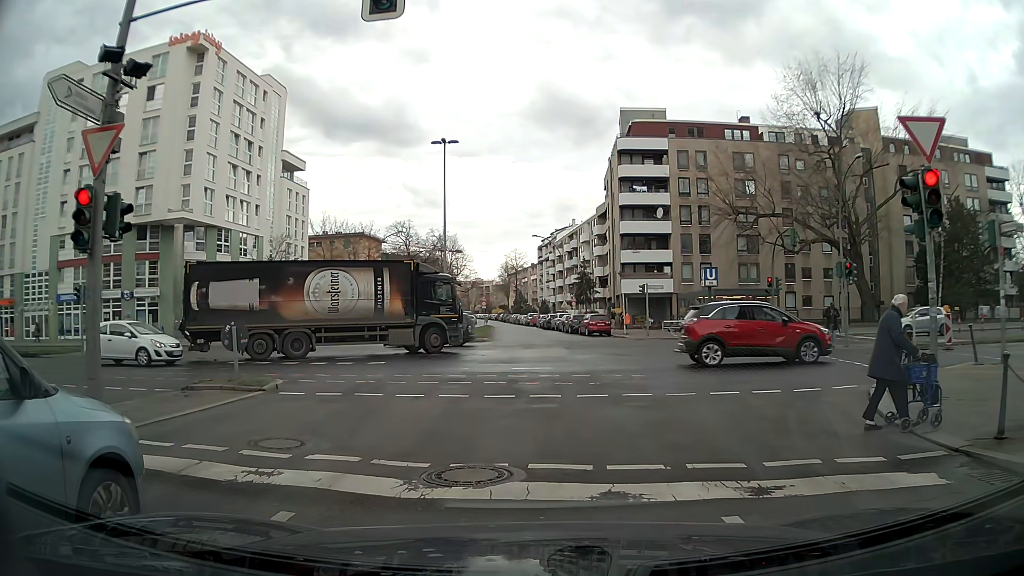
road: tertiary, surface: asphalt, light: Day
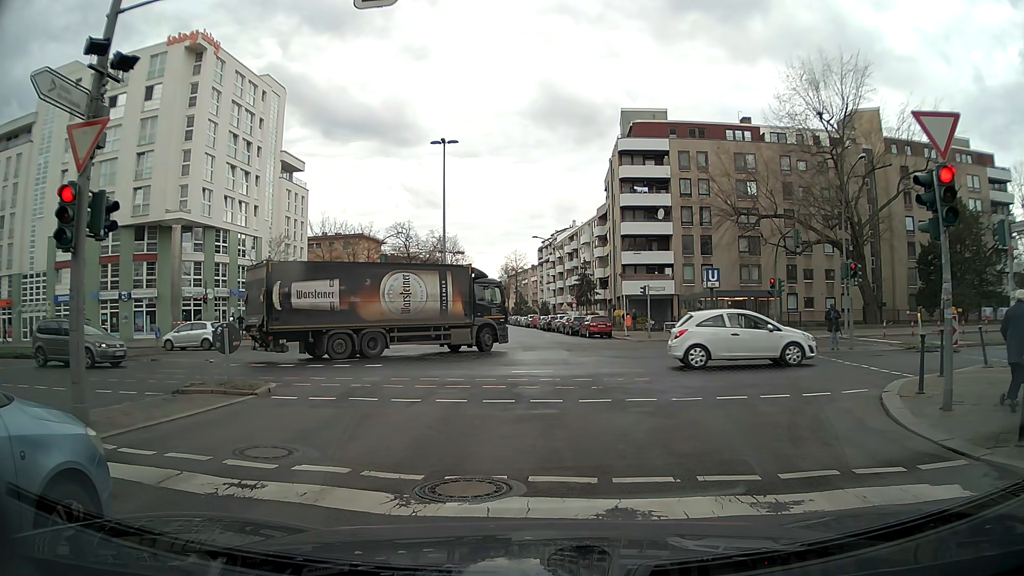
(0.0, +0.5) m; 0°
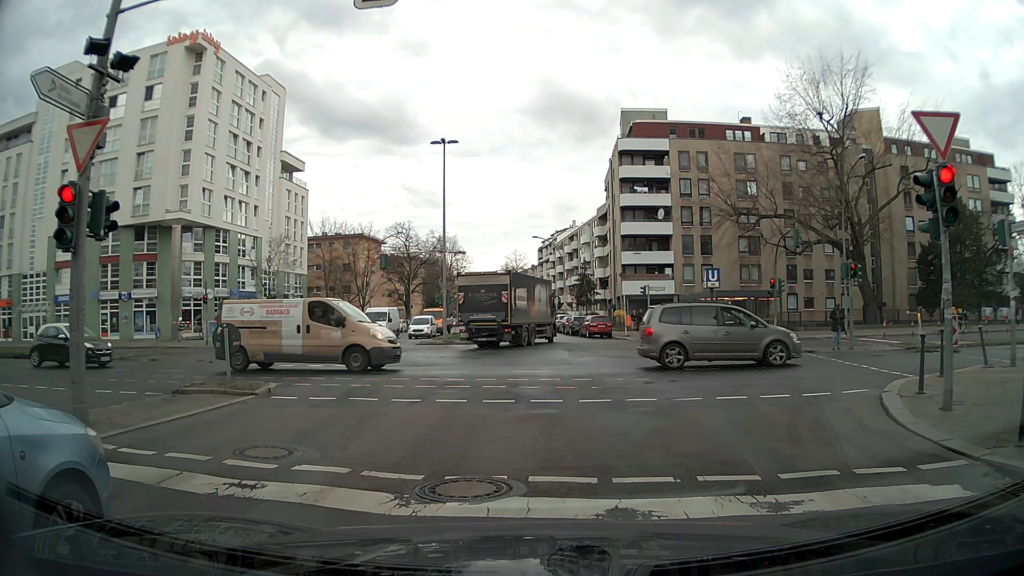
(0.0, 0.0) m; 0°
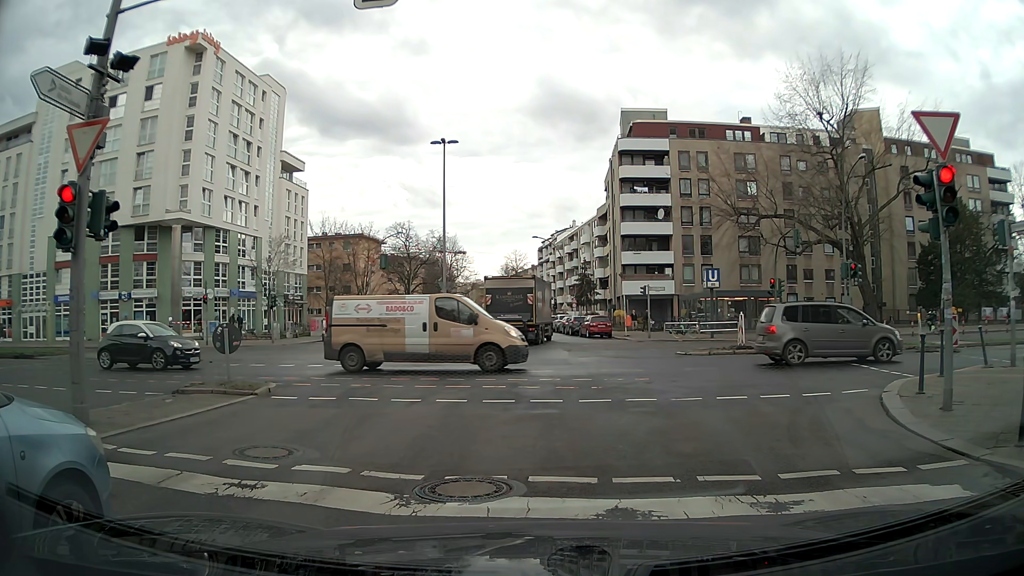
(0.0, 0.0) m; 0°
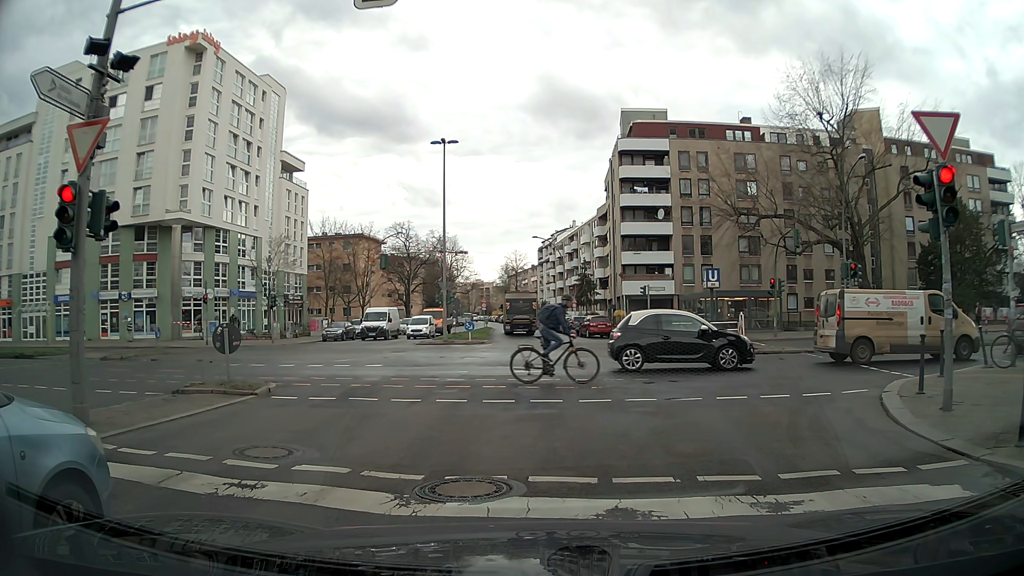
(0.0, 0.0) m; 0°
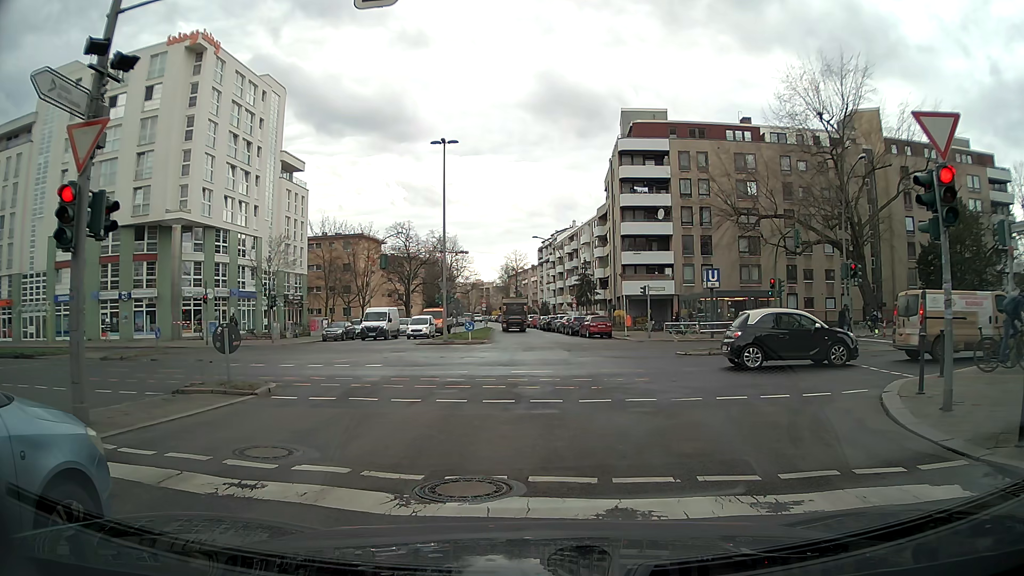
(0.0, 0.0) m; 0°
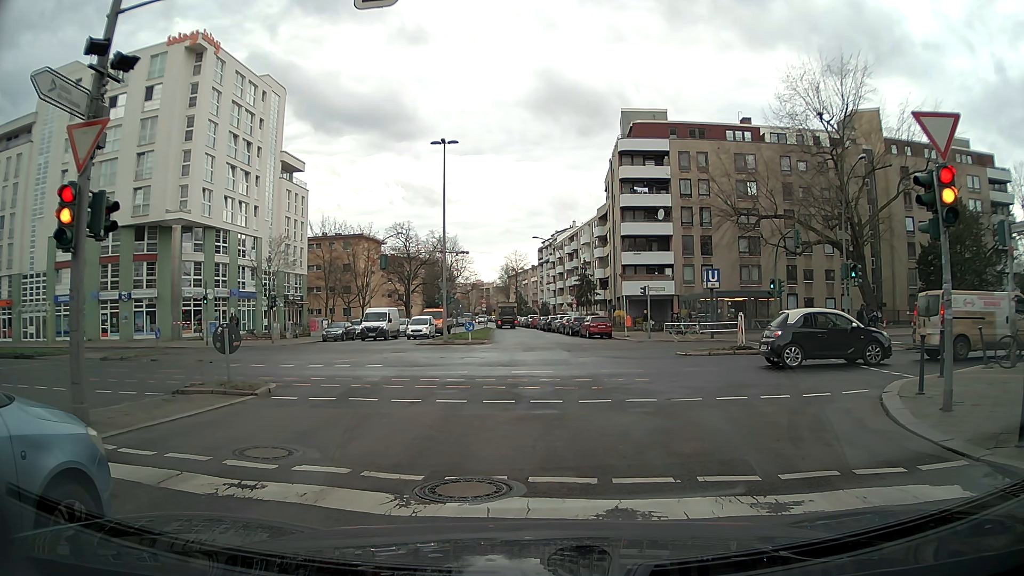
(0.0, 0.0) m; 0°
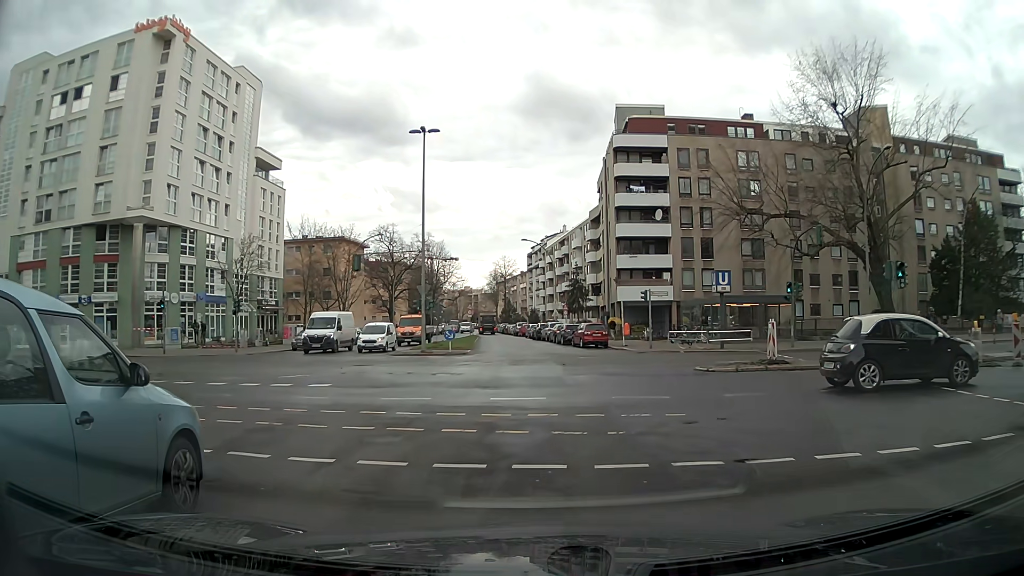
(+0.2, +4.8) m; +3°
(0, +10) (0, +20) (-1, +30) (-1, +40) (-2, +50) (-2, +60) (-3, +70) (-3, +80) (-4, +90) (-6, +100) m
